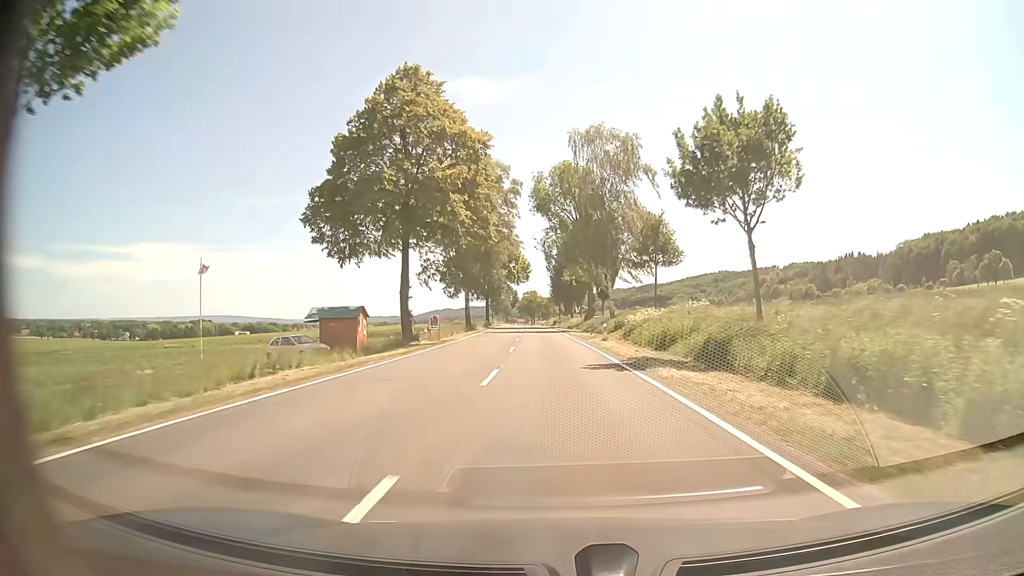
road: tertiary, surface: asphalt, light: Day
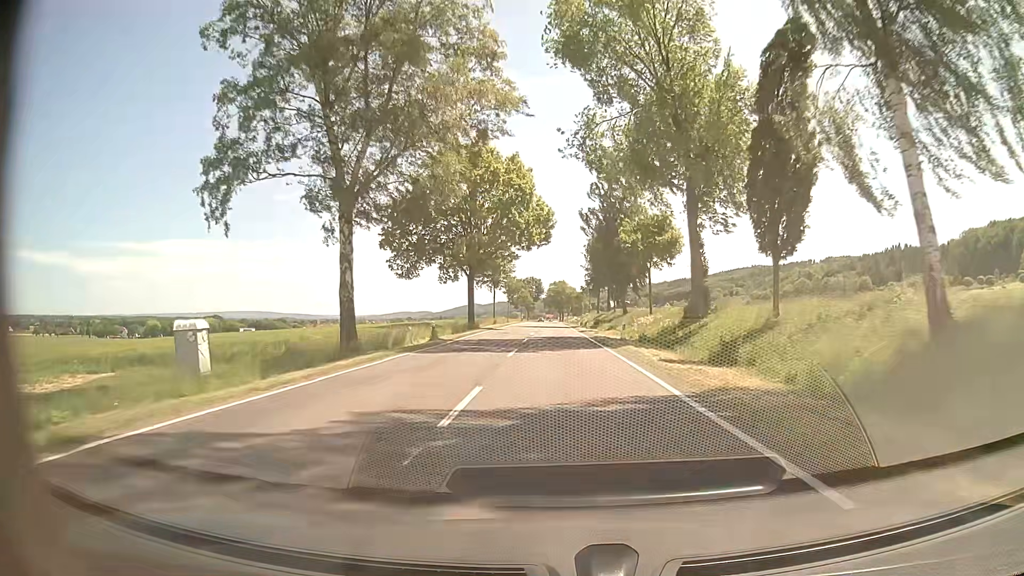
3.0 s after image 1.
(-1.6, +53.8) m; -3°
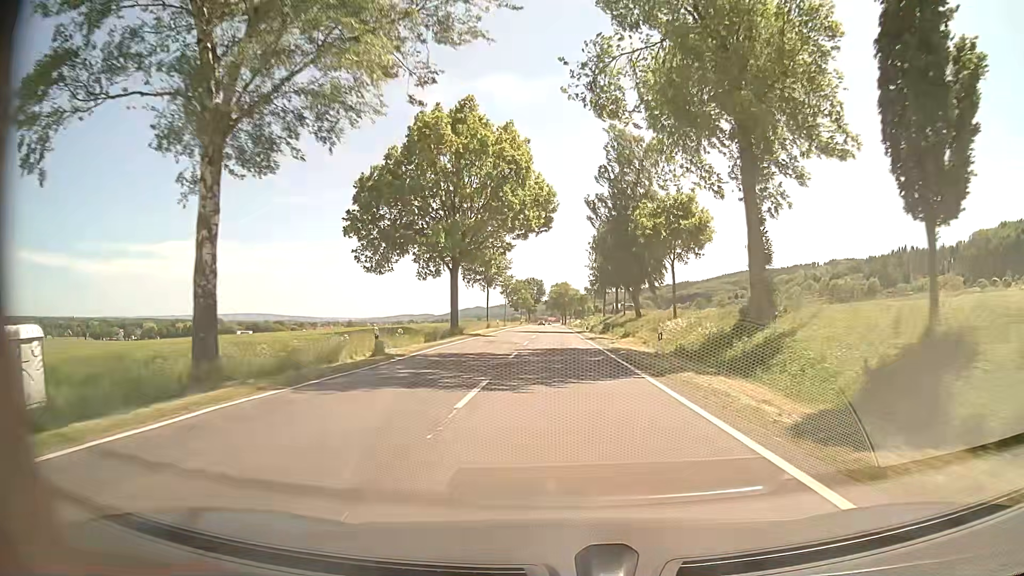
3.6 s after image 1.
(0.0, +10.9) m; 0°
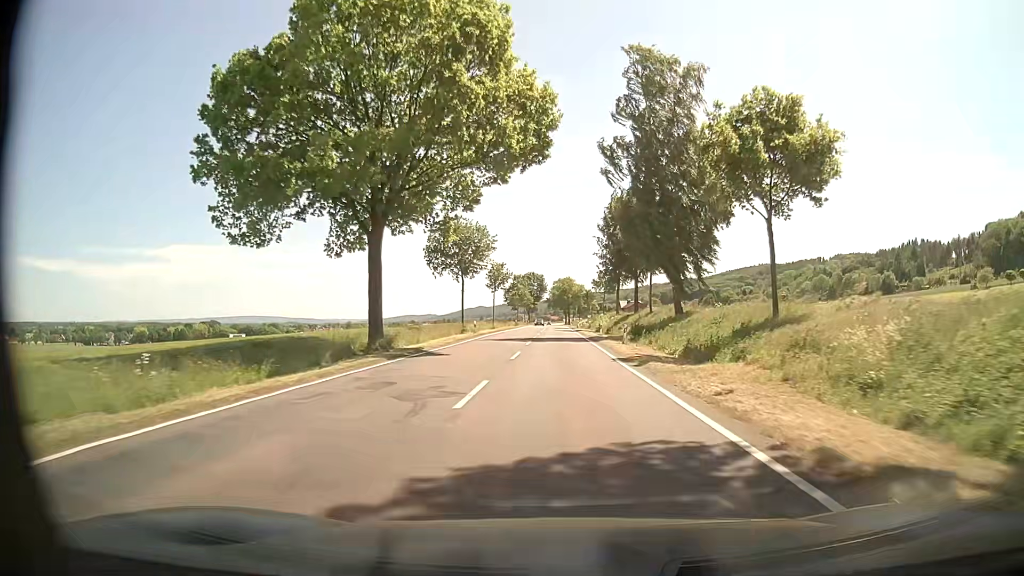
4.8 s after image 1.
(0.0, +21.8) m; 0°
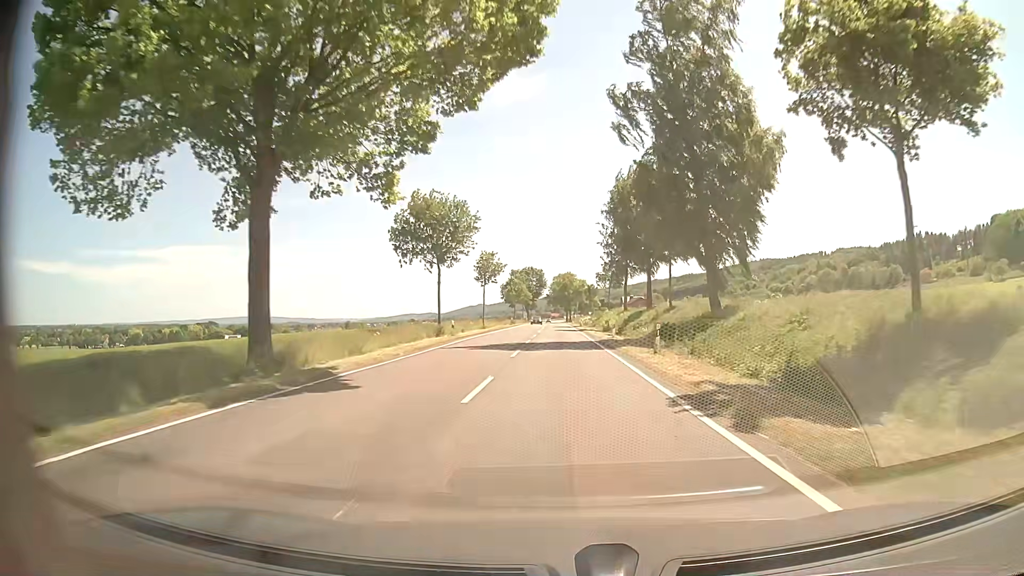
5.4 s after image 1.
(-0.1, +10.9) m; 0°
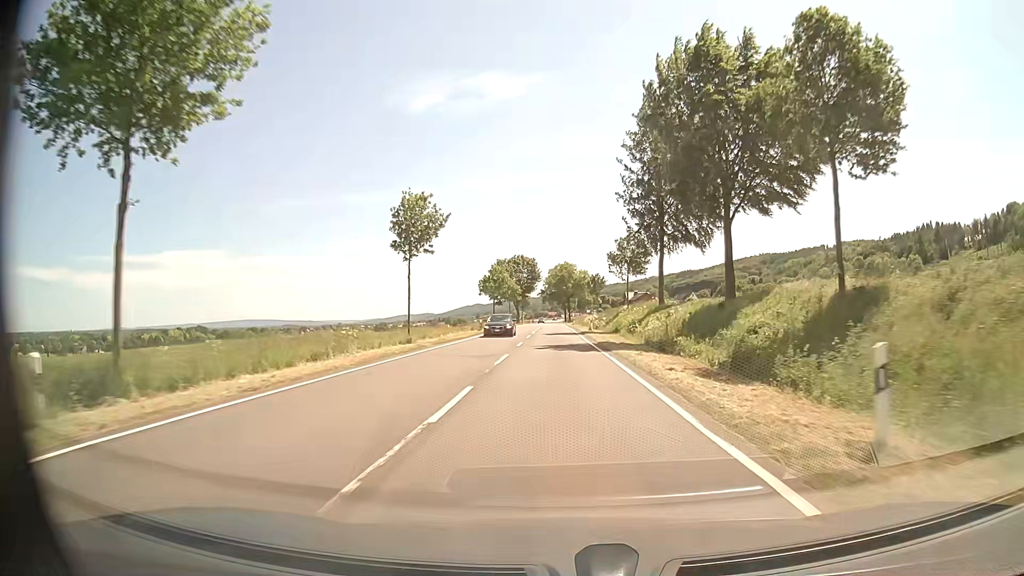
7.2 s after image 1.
(+0.1, +33.0) m; 0°
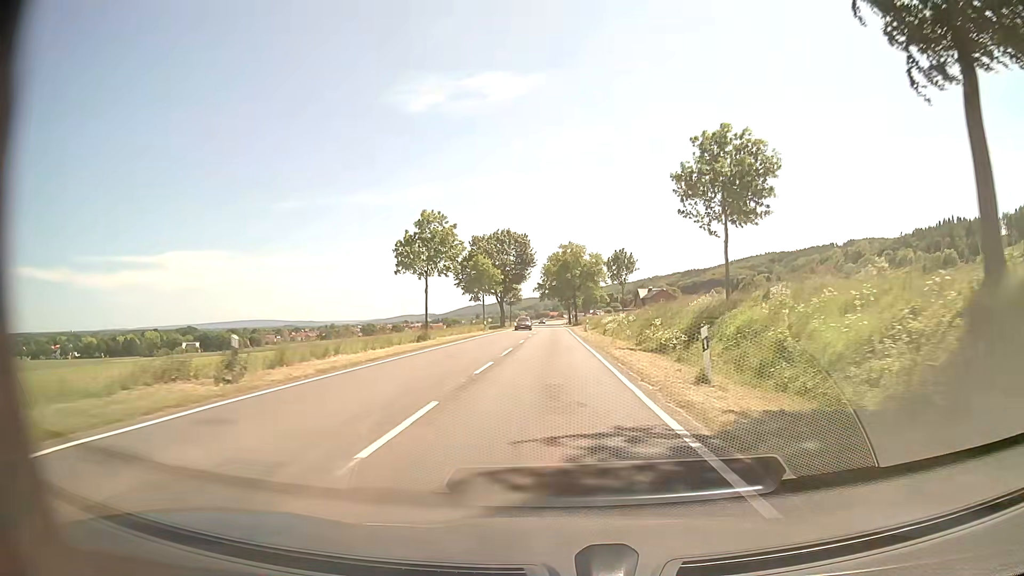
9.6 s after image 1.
(0.0, +43.8) m; 0°
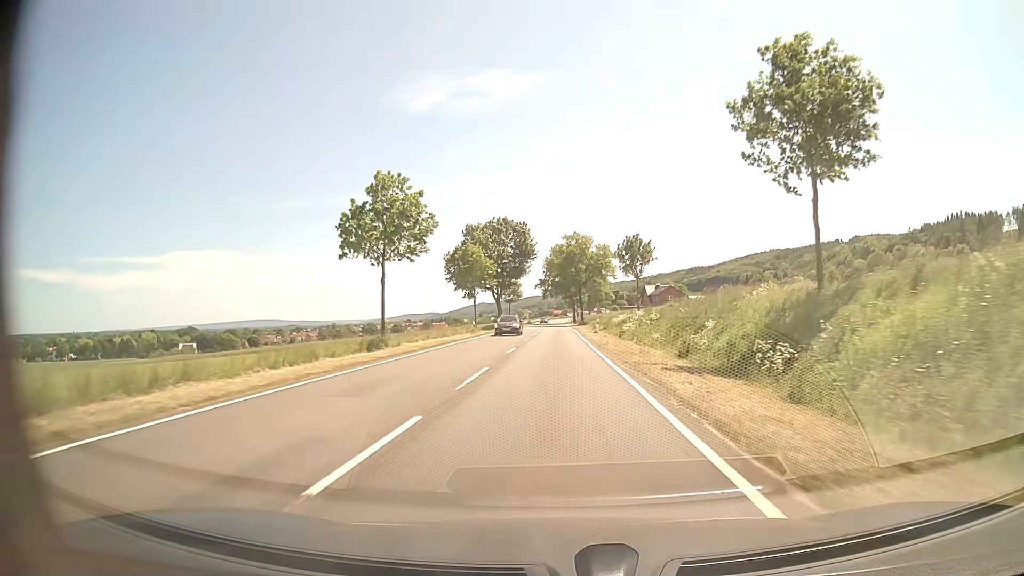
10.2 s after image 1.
(0.0, +11.0) m; 0°
(0, +10) (0, +20) (0, +30) (-1, +40) (-1, +50) (-1, +60) (-1, +70) (-1, +80) (-1, +90) (-1, +100) m
